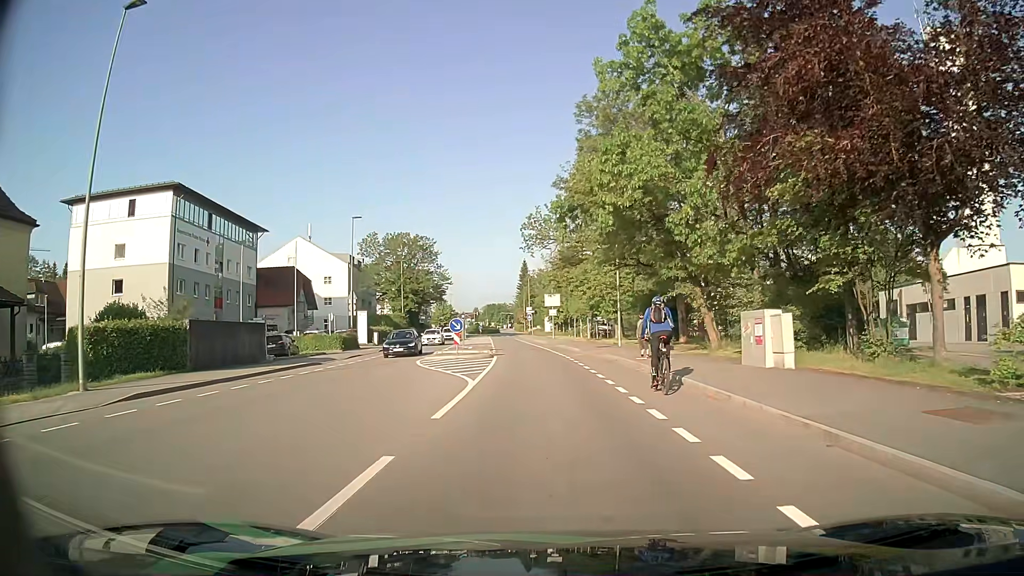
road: tertiary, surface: asphalt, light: Day
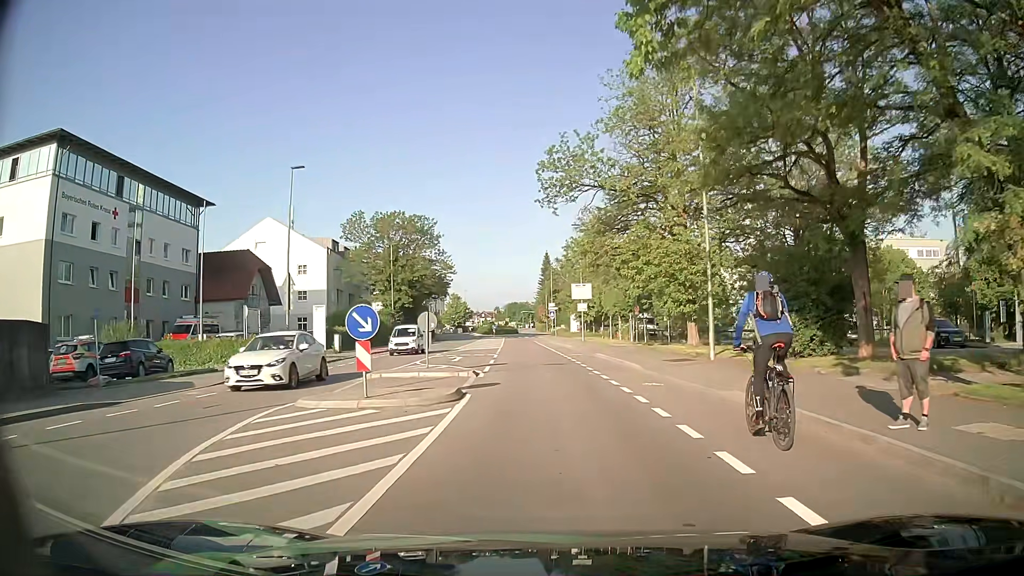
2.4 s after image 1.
(-0.5, +17.8) m; -2°
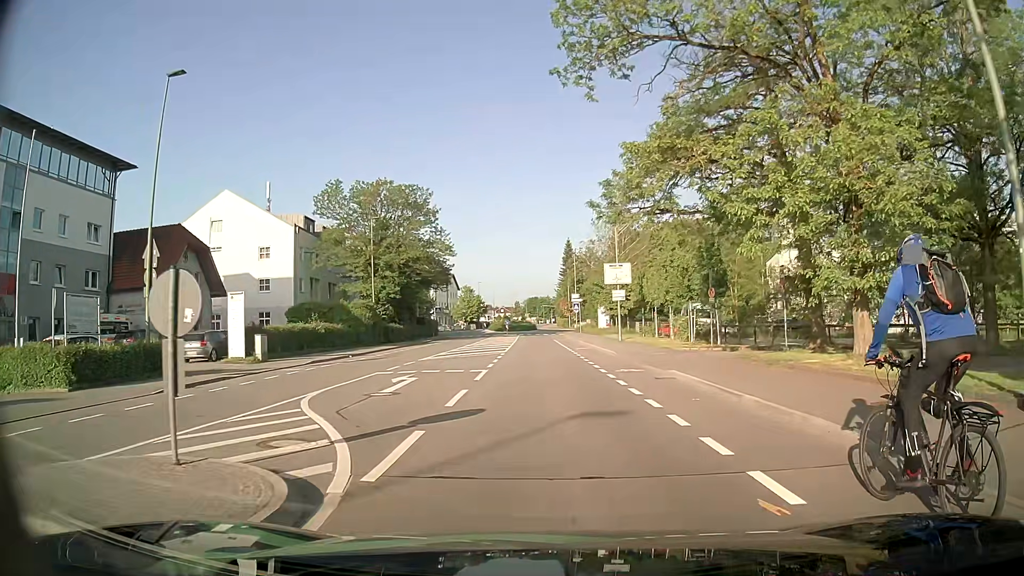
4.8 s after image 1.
(-0.3, +15.1) m; -2°
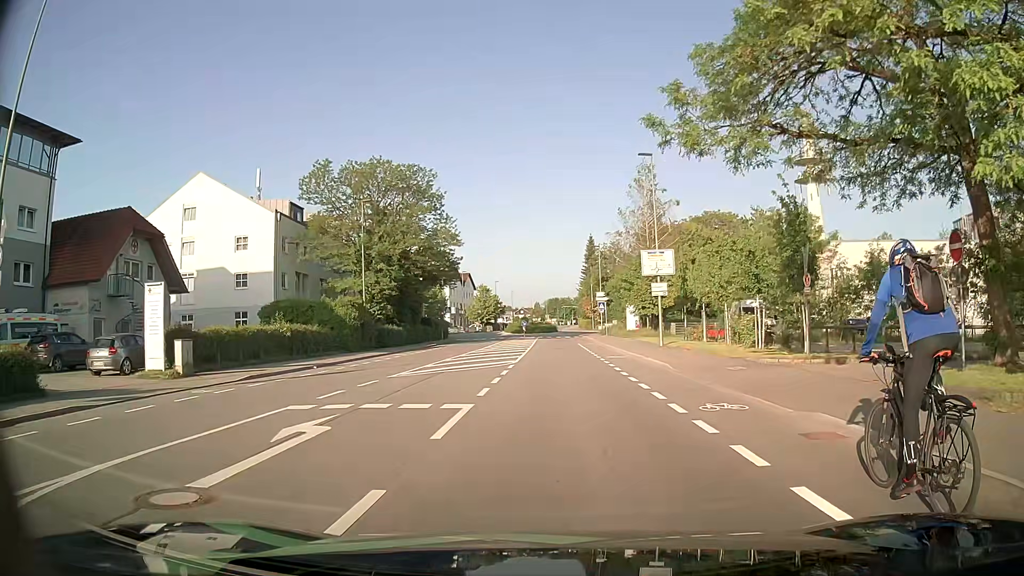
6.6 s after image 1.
(-0.2, +8.5) m; -3°
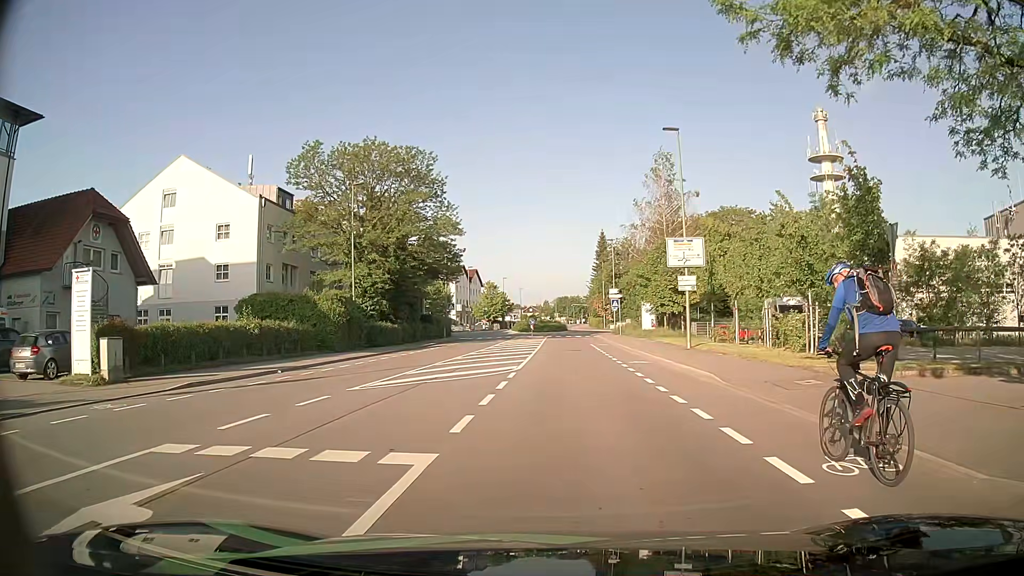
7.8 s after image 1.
(0.0, +4.7) m; -1°
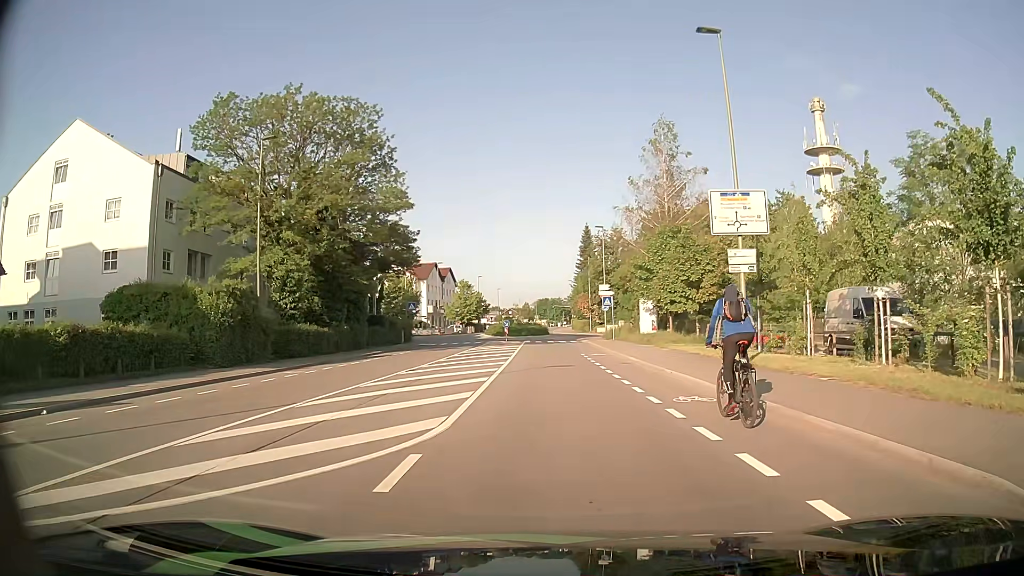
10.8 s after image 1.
(+0.3, +11.8) m; +2°
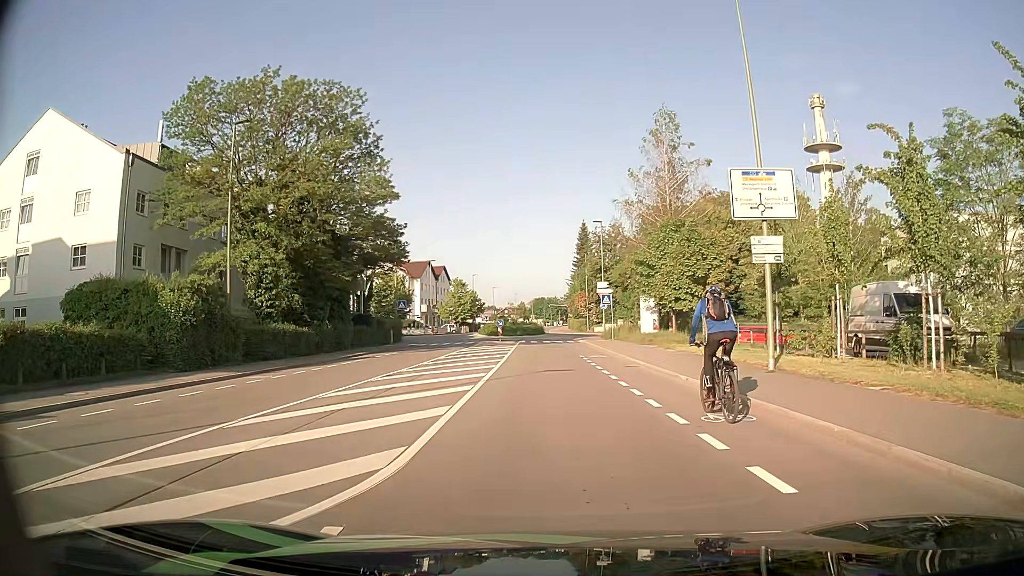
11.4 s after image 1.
(0.0, +2.7) m; 0°
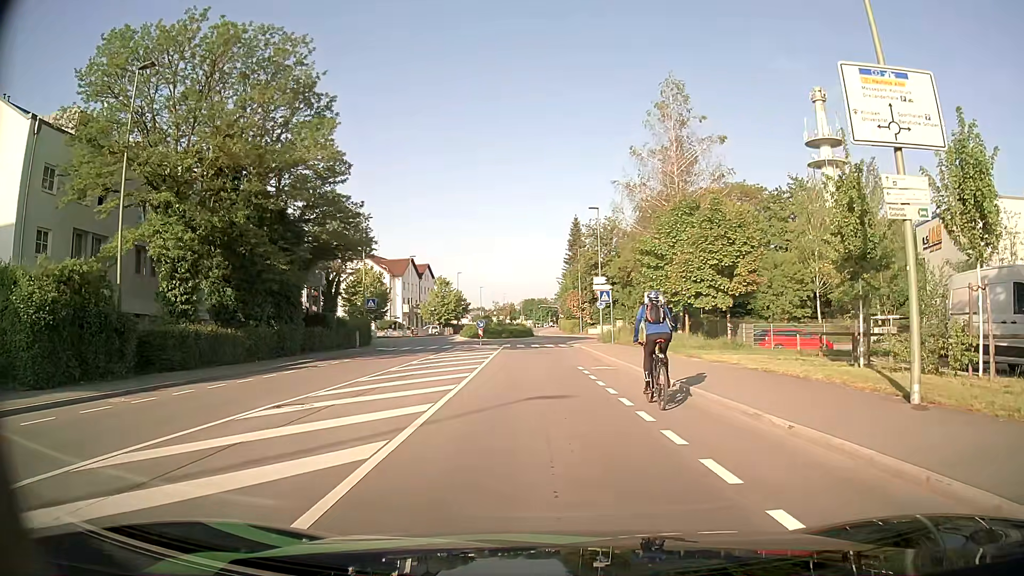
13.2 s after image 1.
(+0.1, +7.5) m; +1°
(0, +10) (0, +20) (0, +30) (-1, +40) (-1, +50) (+1, +60) (+4, +69) (+1, +79) (-3, +88) (-4, +98) m
